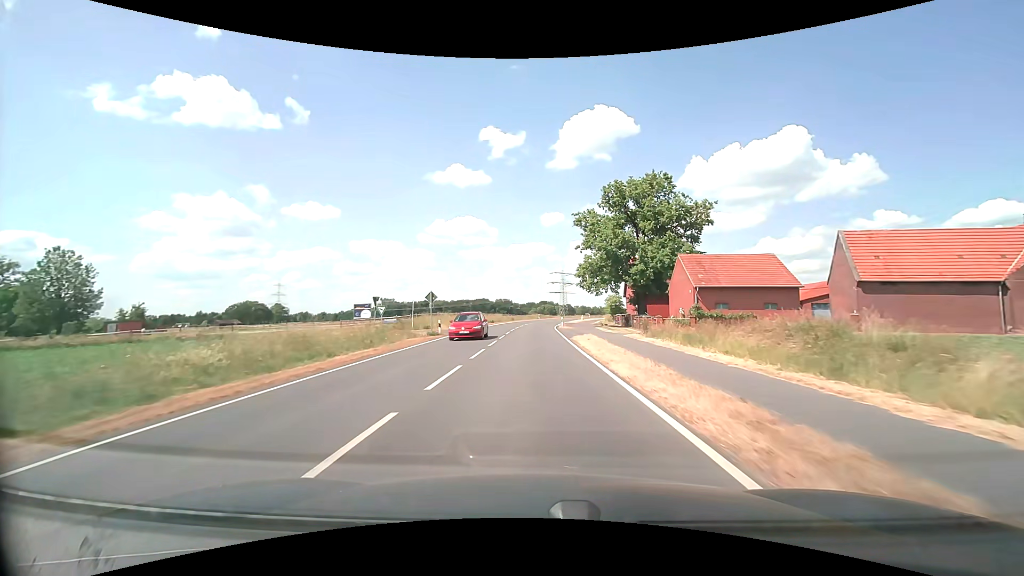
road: secondary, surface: asphalt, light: Day
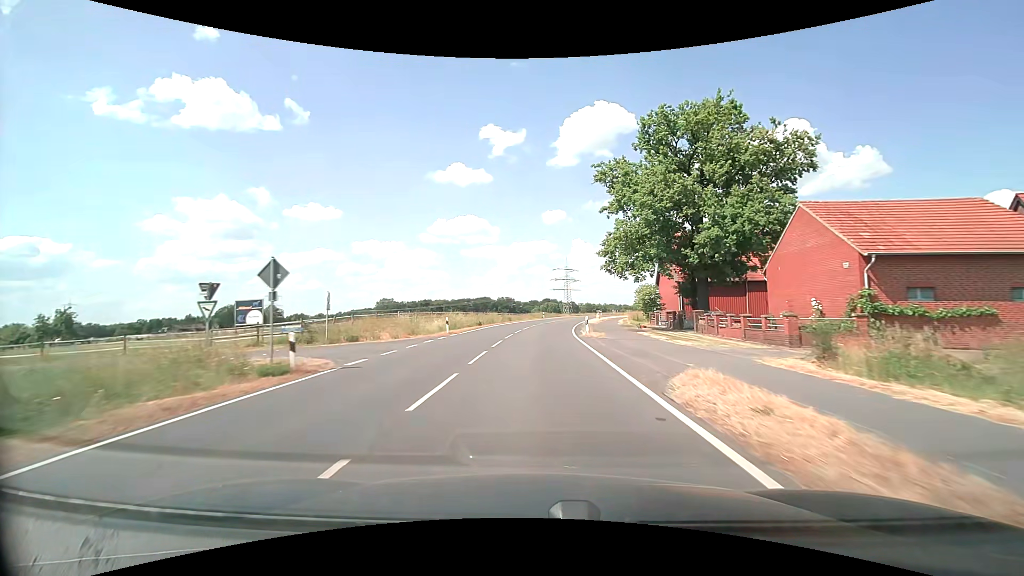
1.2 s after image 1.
(-0.1, +20.0) m; 0°
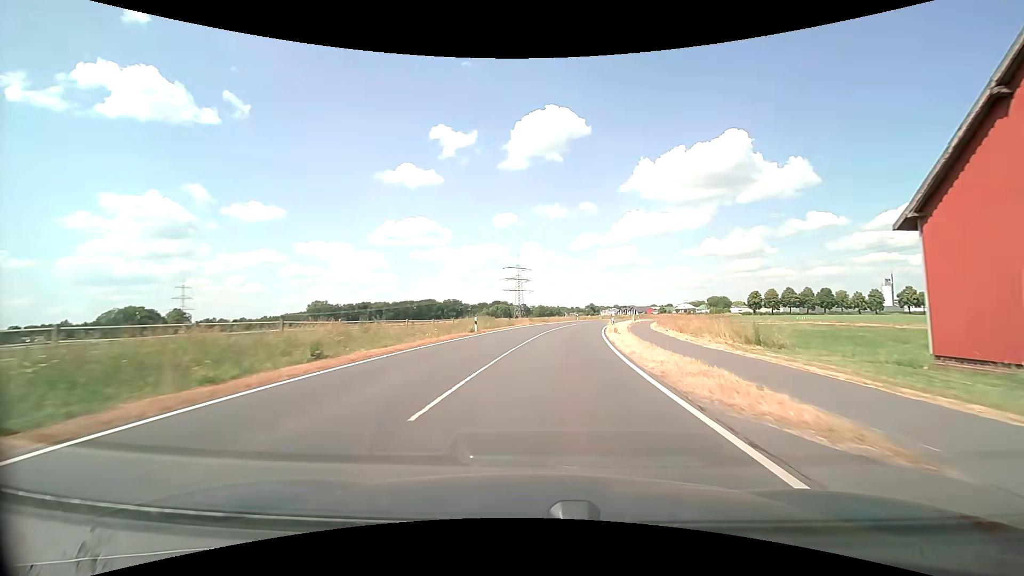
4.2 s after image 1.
(+1.8, +48.8) m; +5°
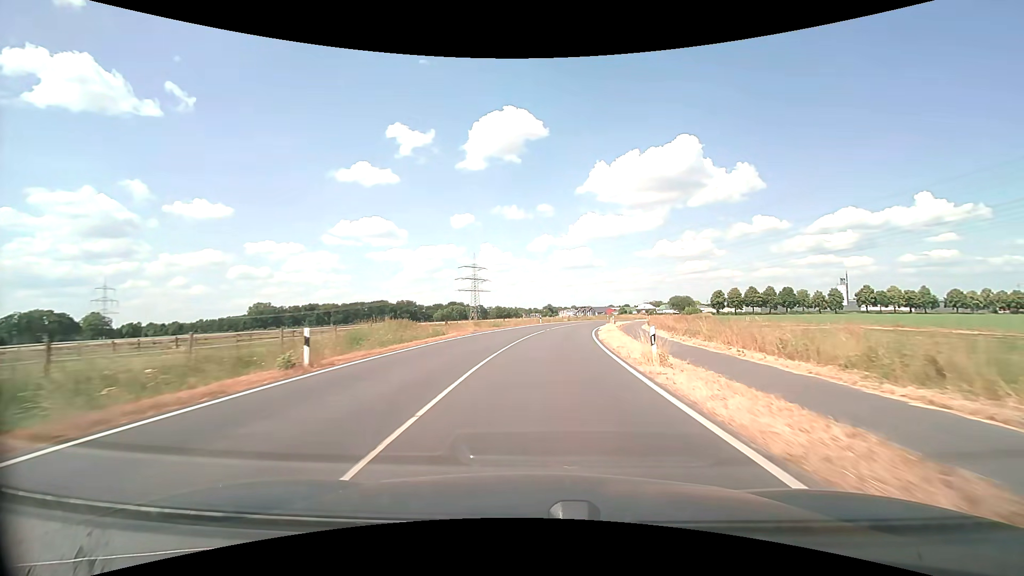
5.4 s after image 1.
(+0.8, +19.3) m; +5°
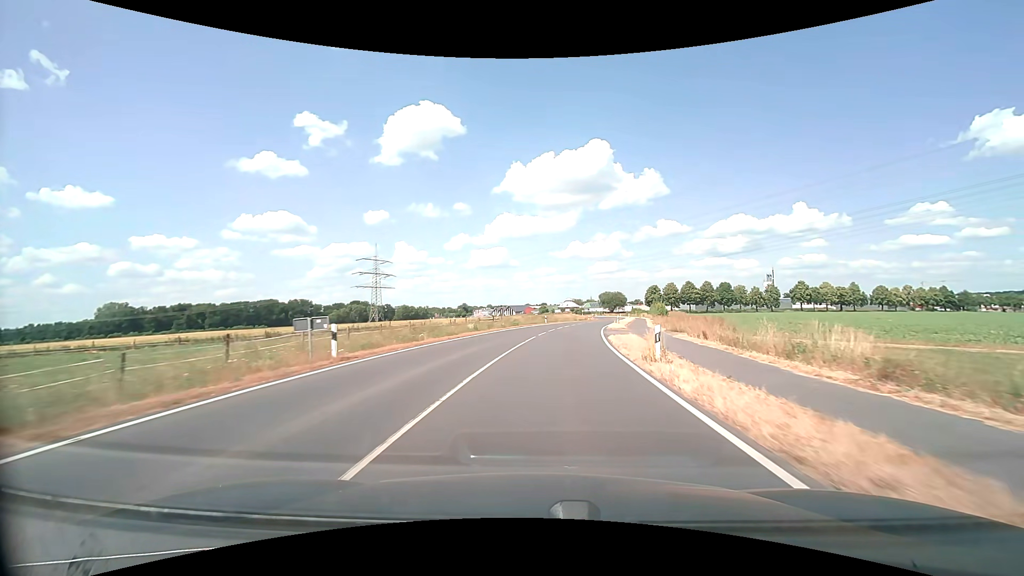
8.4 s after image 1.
(+3.8, +47.9) m; +10°
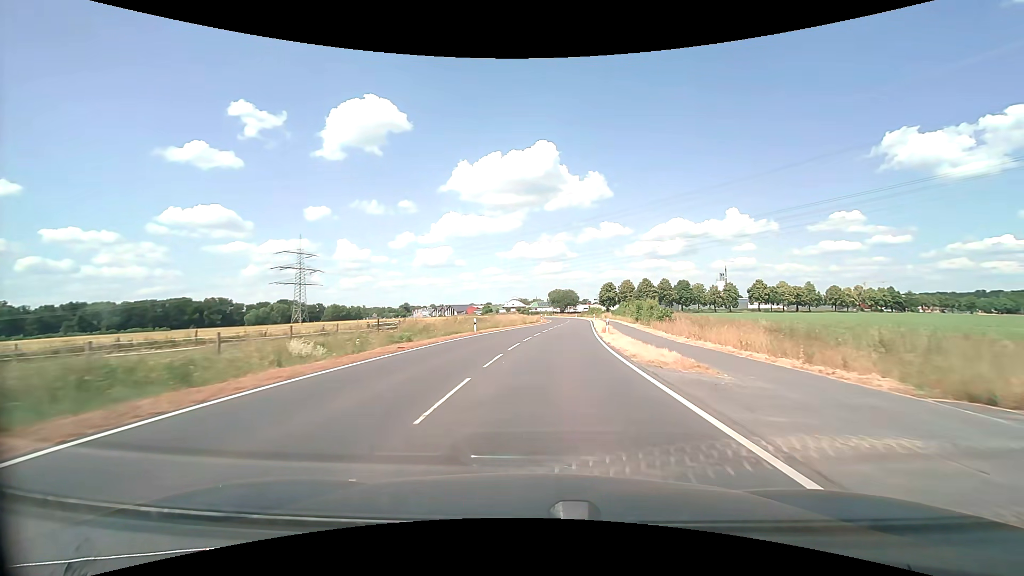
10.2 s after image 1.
(+1.6, +28.8) m; +6°
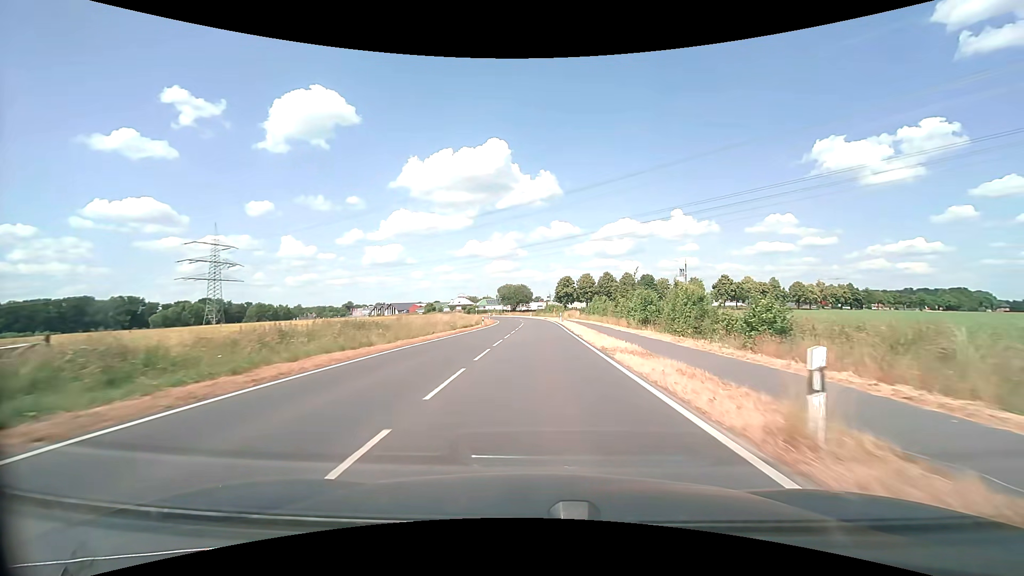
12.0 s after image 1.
(+1.4, +28.3) m; +6°
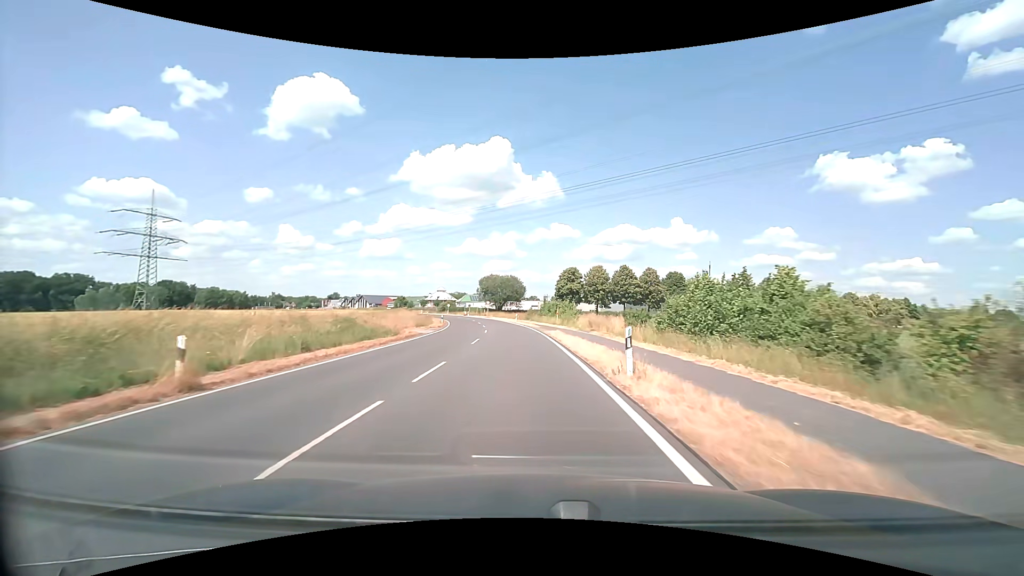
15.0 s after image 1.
(+1.0, +46.1) m; +1°
(0, +10) (0, +20) (-1, +30) (-2, +40) (-3, +50) (-4, +60) (-6, +70) (-7, +80) (-10, +89) (-13, +99) m
